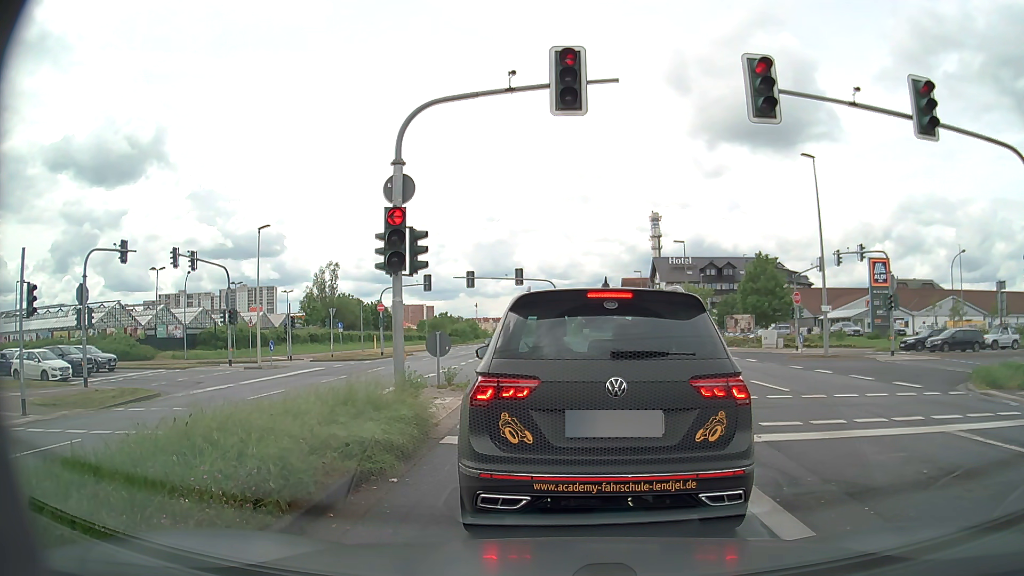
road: primary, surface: asphalt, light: Day
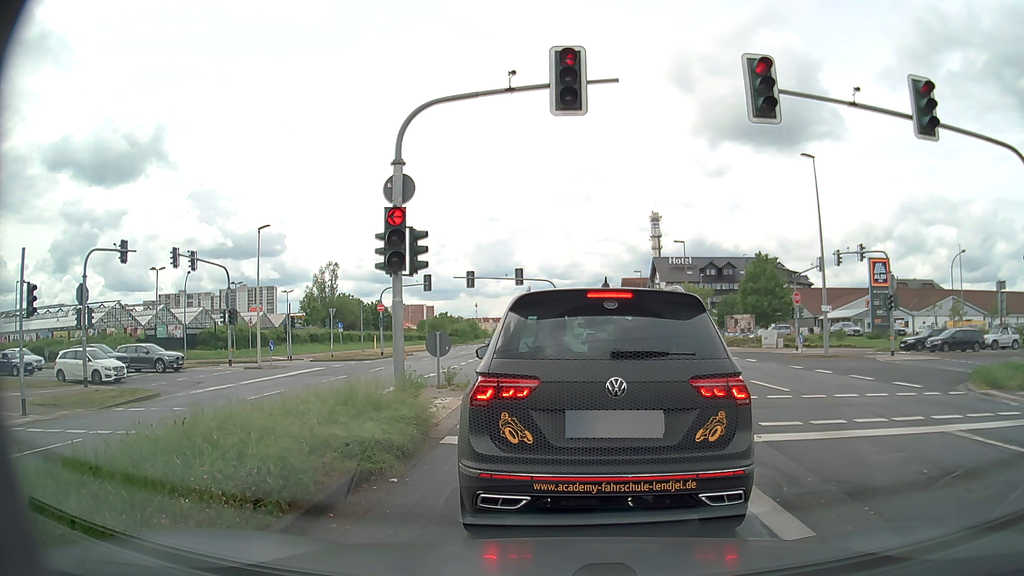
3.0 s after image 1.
(0.0, 0.0) m; 0°
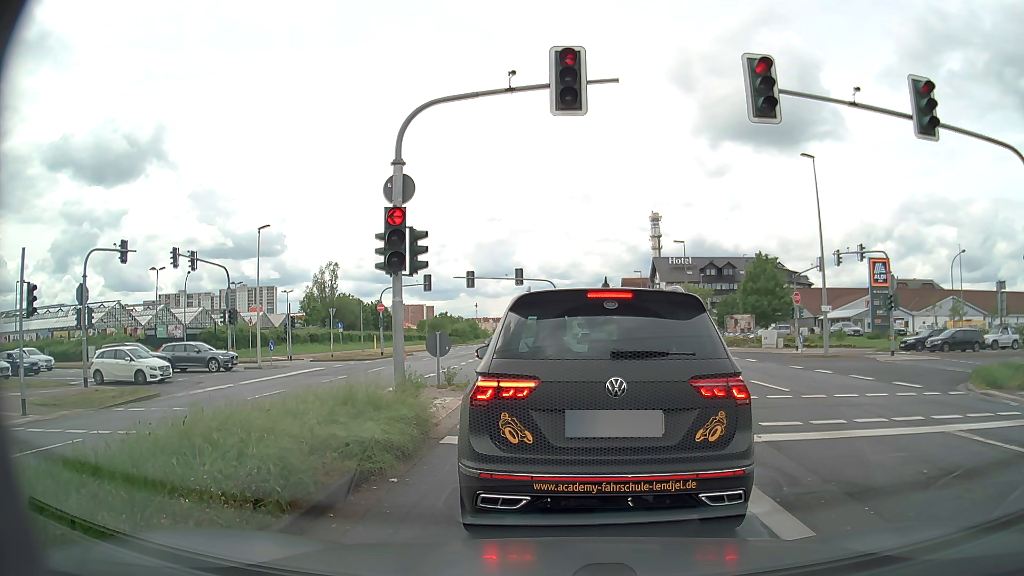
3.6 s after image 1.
(0.0, 0.0) m; 0°
(0, +10) (0, +20) (-3, +30) (-8, +38) (-17, +42) (-27, +42) (-37, +42) (-47, +41) (-57, +40) (-67, +39) m
